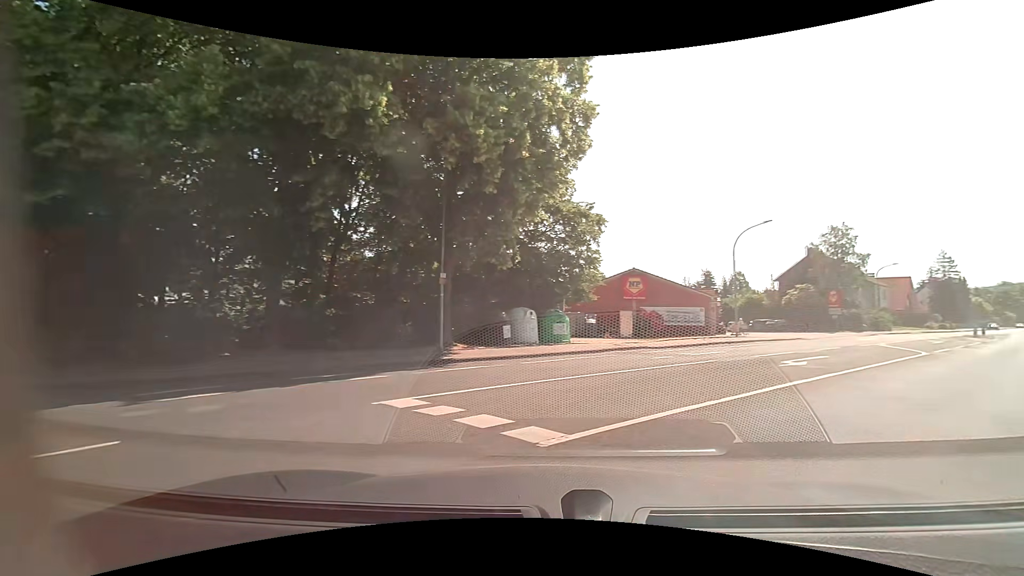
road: tertiary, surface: asphalt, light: Day
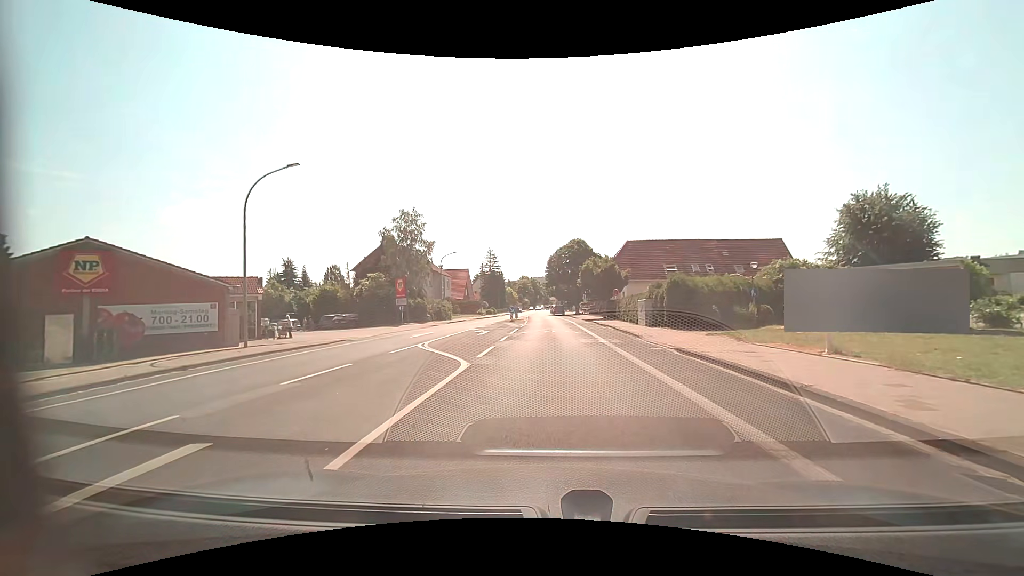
(+7.3, +12.1) m; +44°
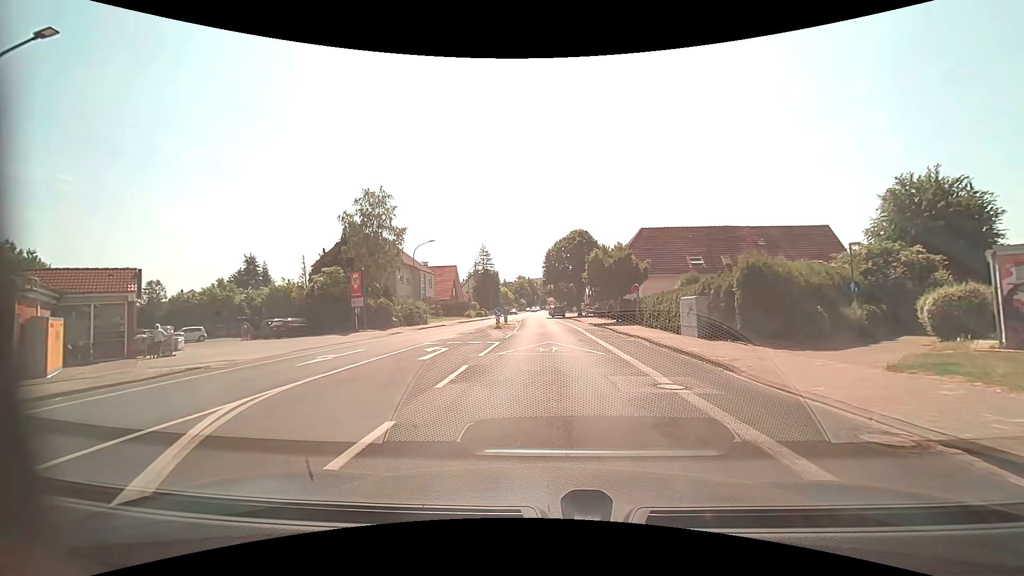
(0.0, +10.9) m; 0°
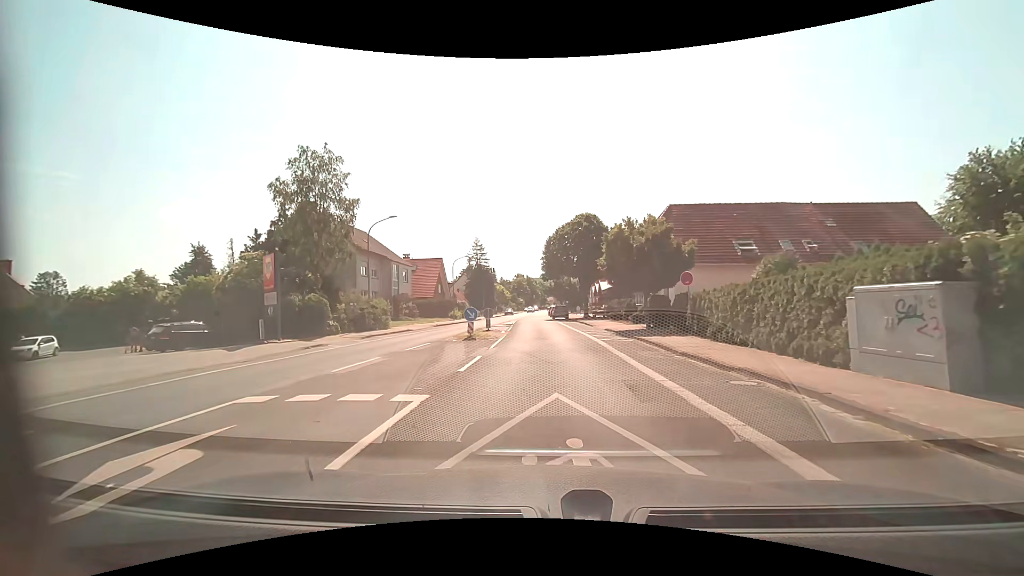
(0.0, +12.2) m; 0°
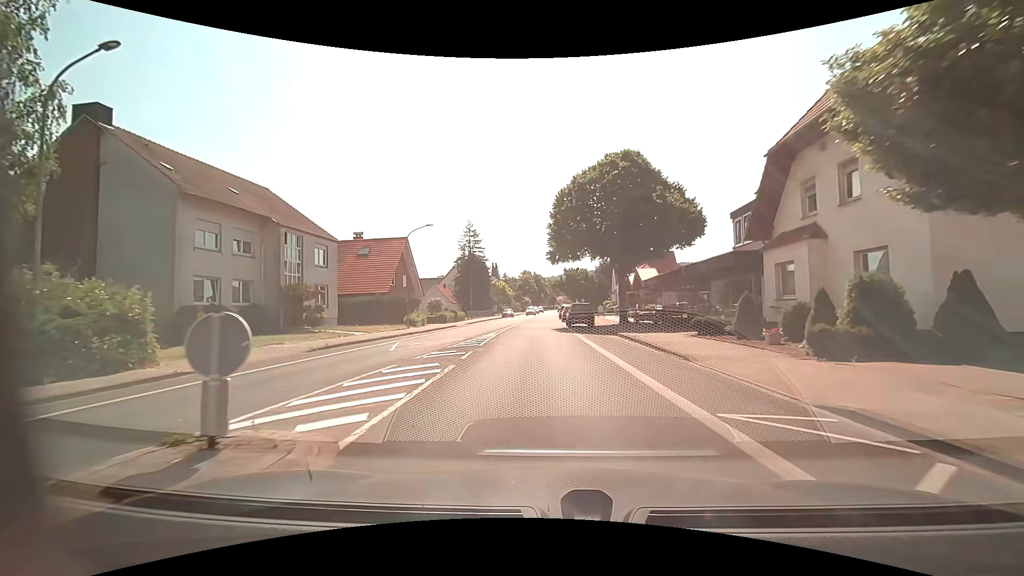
(-0.1, +23.4) m; -1°
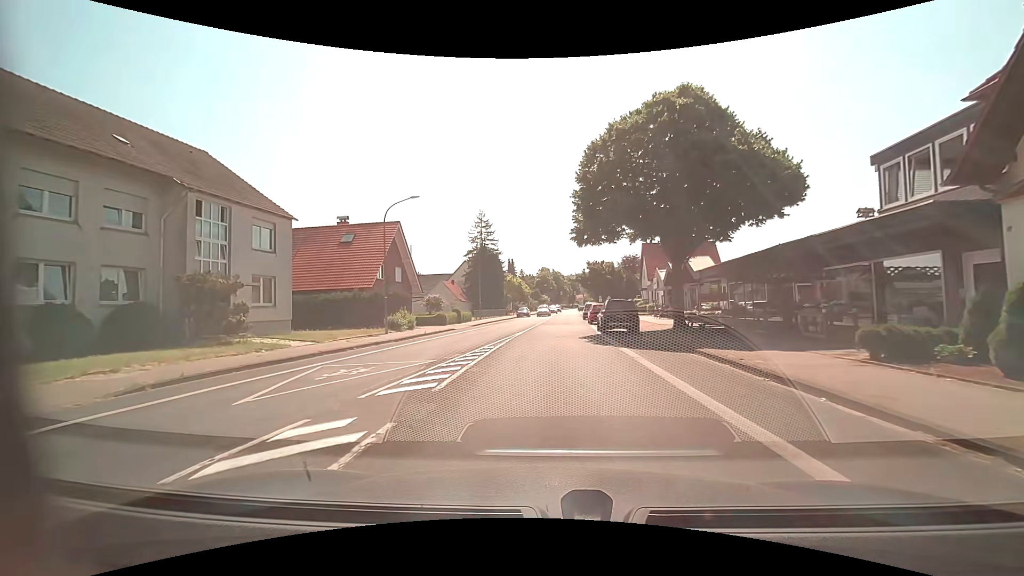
(-0.2, +9.6) m; -2°
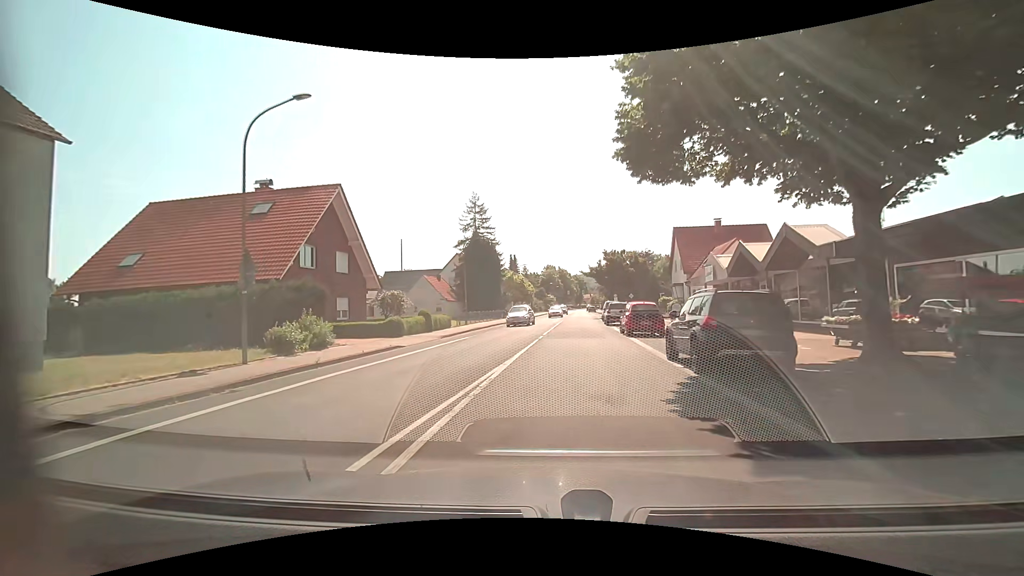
(-0.2, +14.2) m; -1°
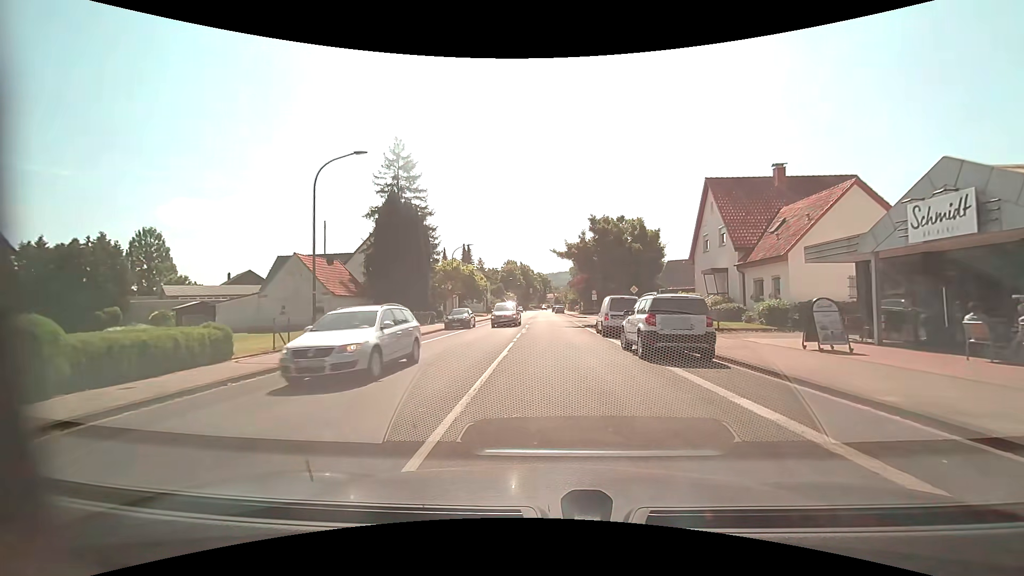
(+0.6, +22.9) m; +4°
(0, +10) (0, +20) (0, +30) (0, +40) (0, +50) (+1, +60) (+1, +70) (0, +80) (0, +90) (0, +100) m
